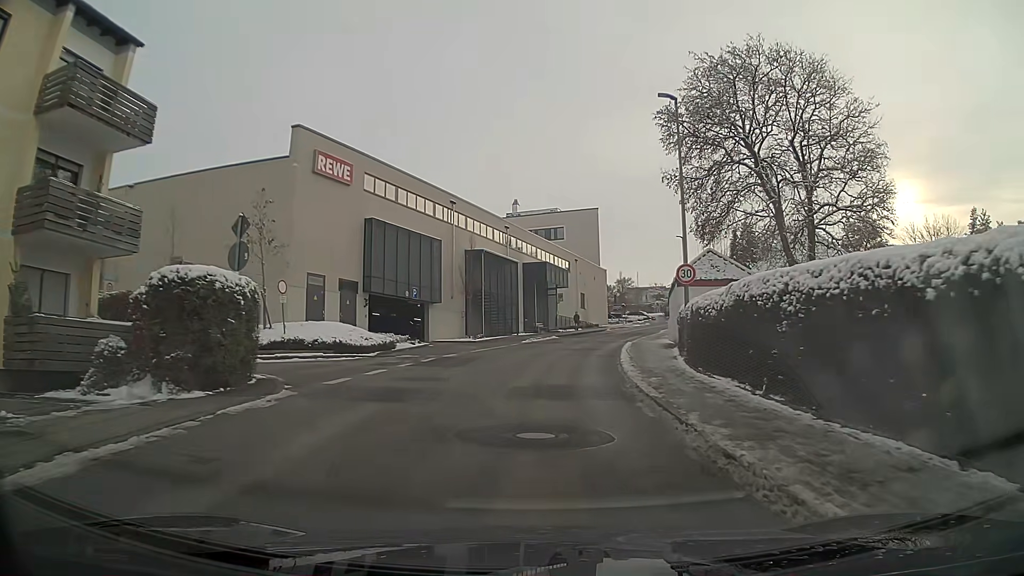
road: unclassified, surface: asphalt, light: Day
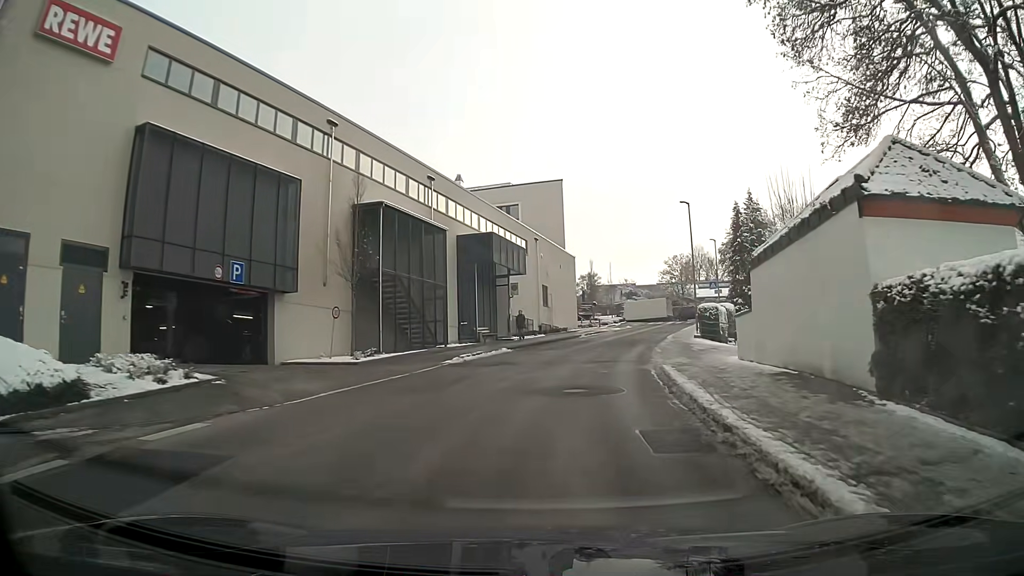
(+0.6, +18.6) m; +4°
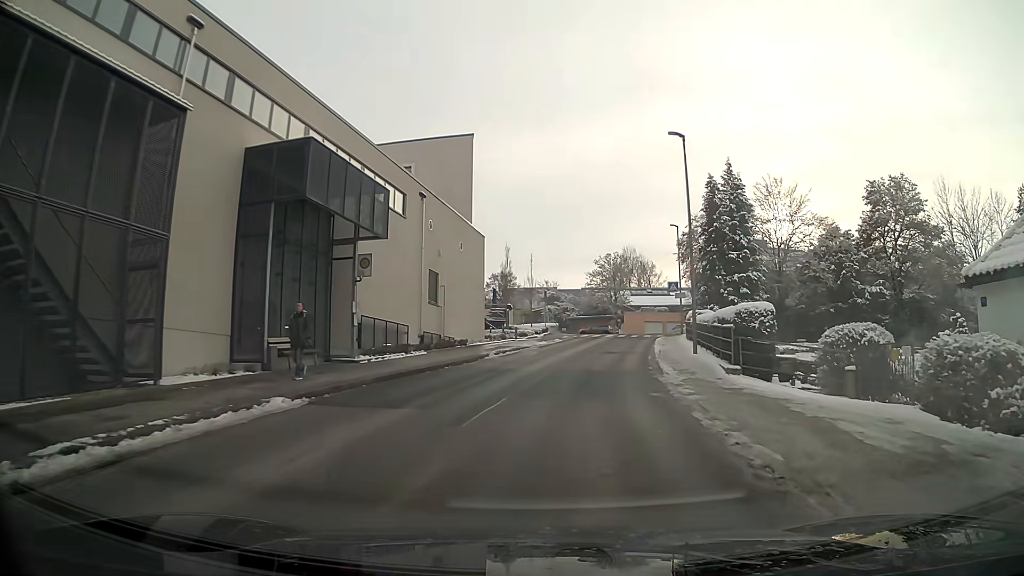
(+1.4, +18.5) m; +9°
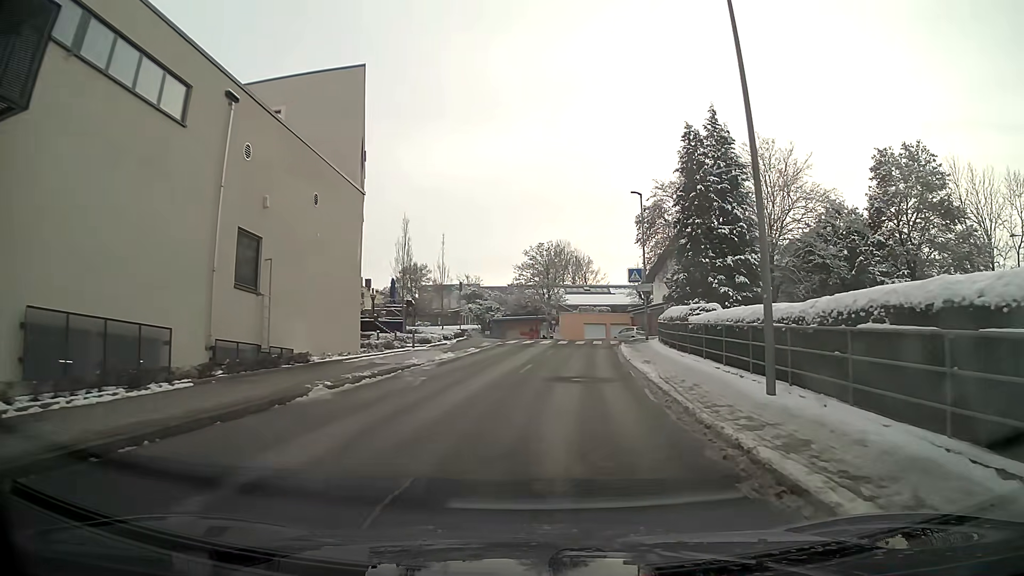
(+0.6, +13.8) m; +5°
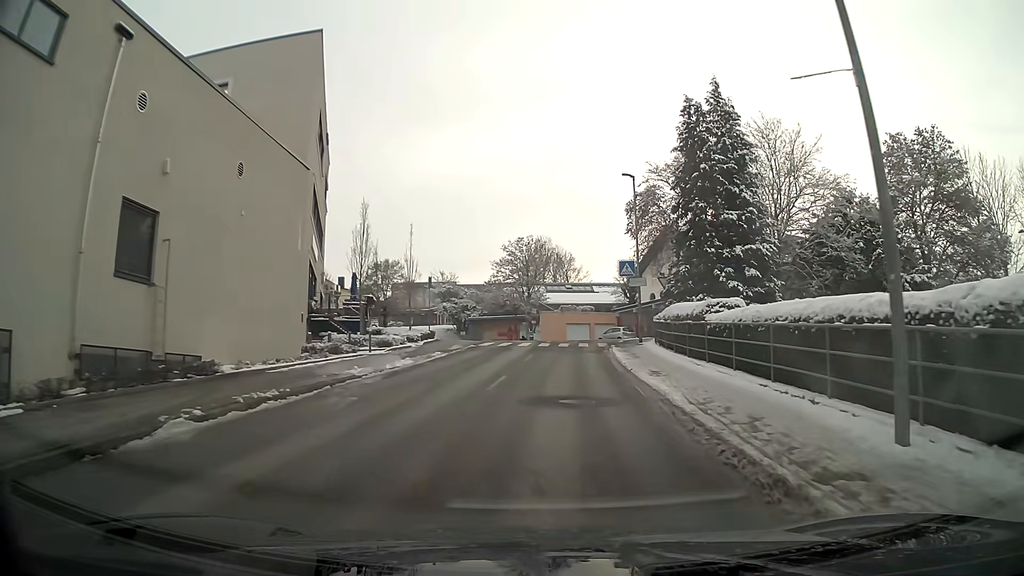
(+0.1, +4.6) m; +2°
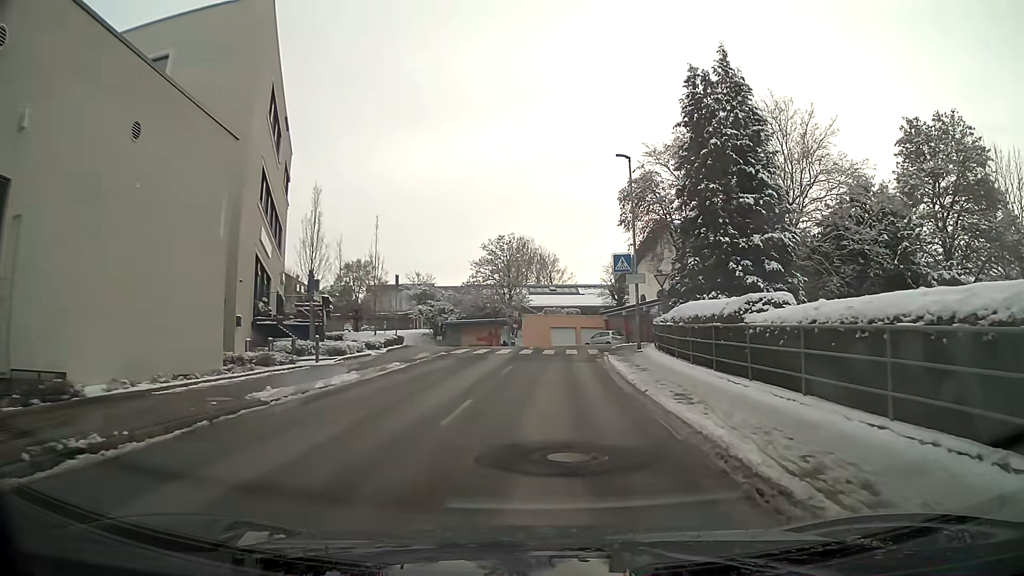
(0.0, +4.6) m; 0°
